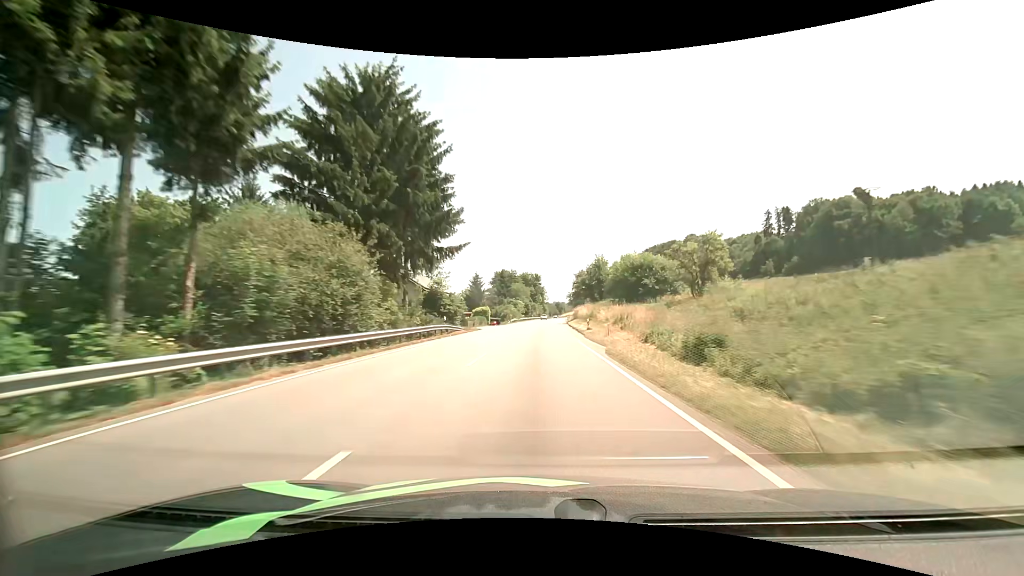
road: primary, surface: asphalt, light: Day
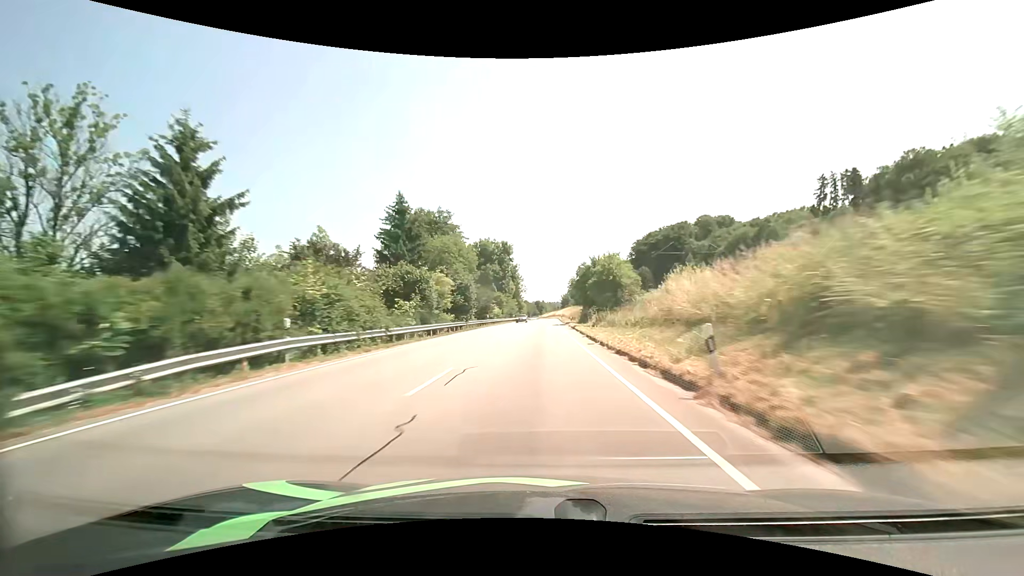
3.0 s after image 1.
(+1.7, +78.3) m; +2°
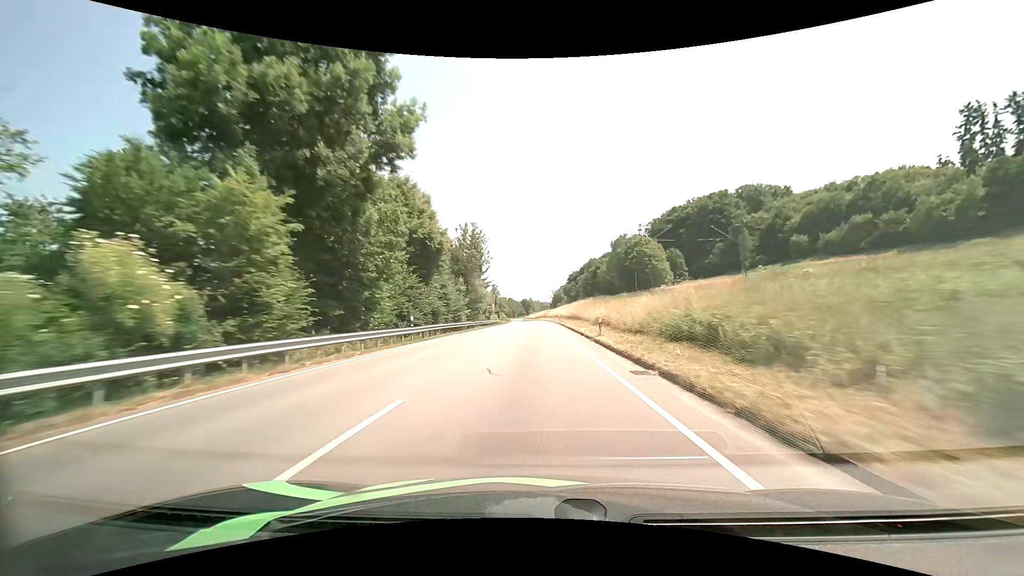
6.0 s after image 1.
(+1.1, +78.0) m; +1°
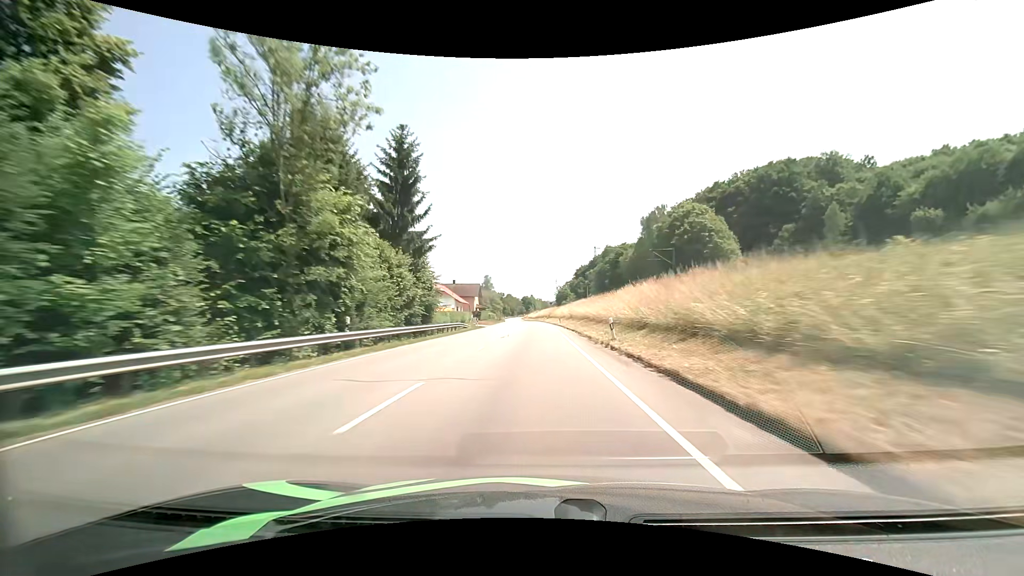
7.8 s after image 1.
(+0.1, +47.0) m; 0°
(0, +10) (0, +20) (0, +30) (0, +40) (-1, +50) (-1, +60) (-1, +70) (-1, +80) (-1, +90) (-2, +100) m
